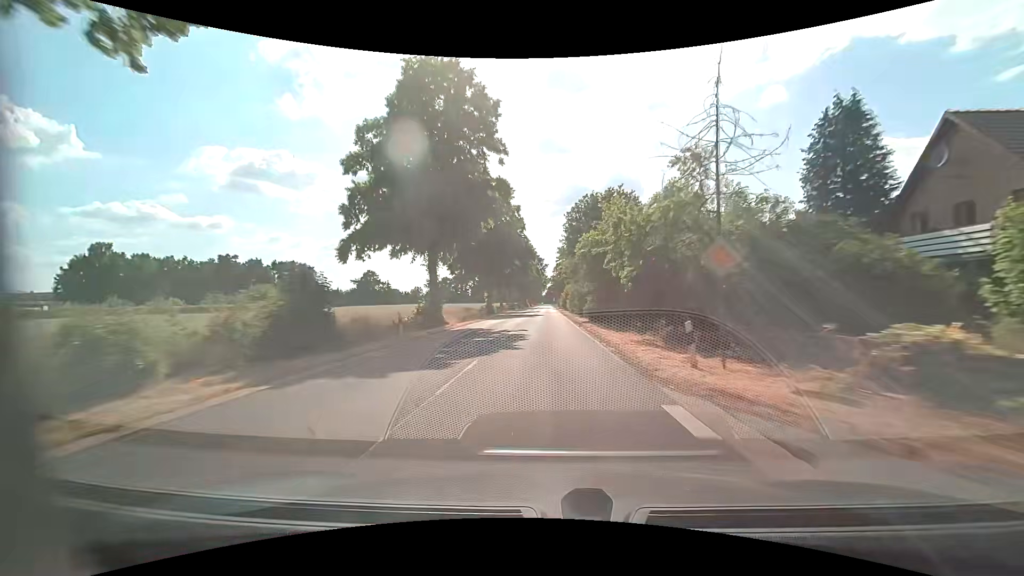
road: secondary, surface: asphalt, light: Day
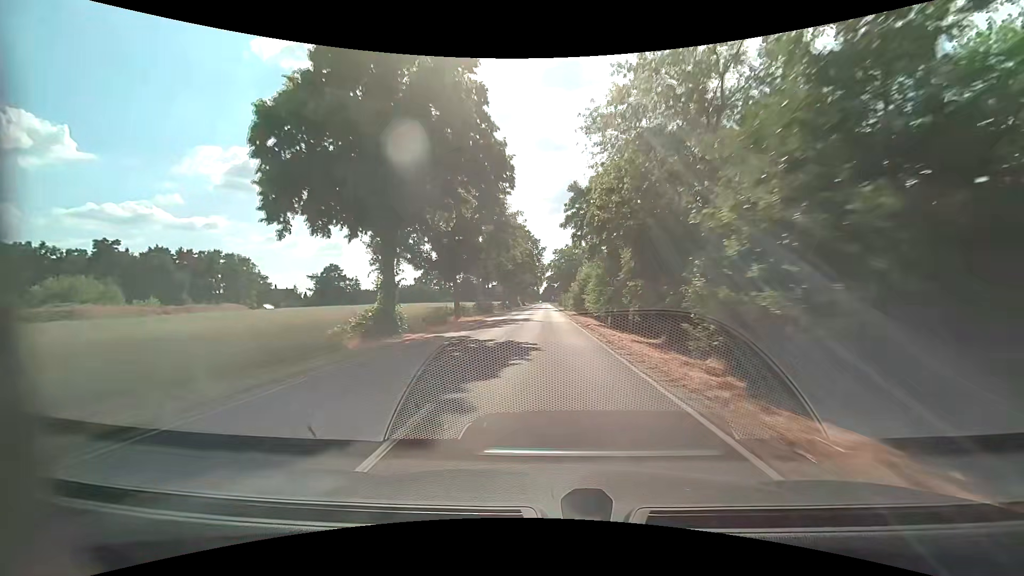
(+0.1, +40.1) m; 0°
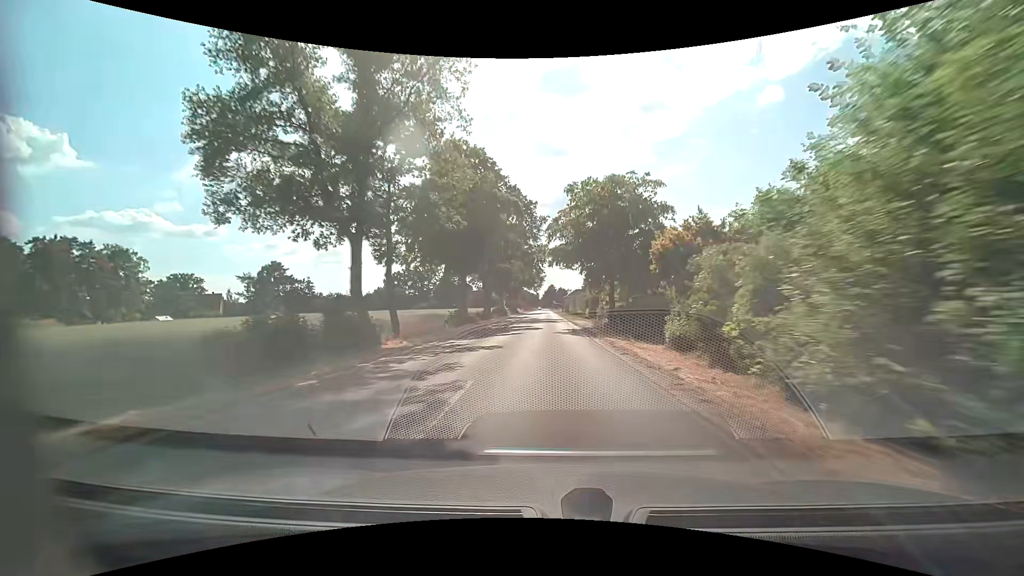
(0.0, +44.3) m; 0°
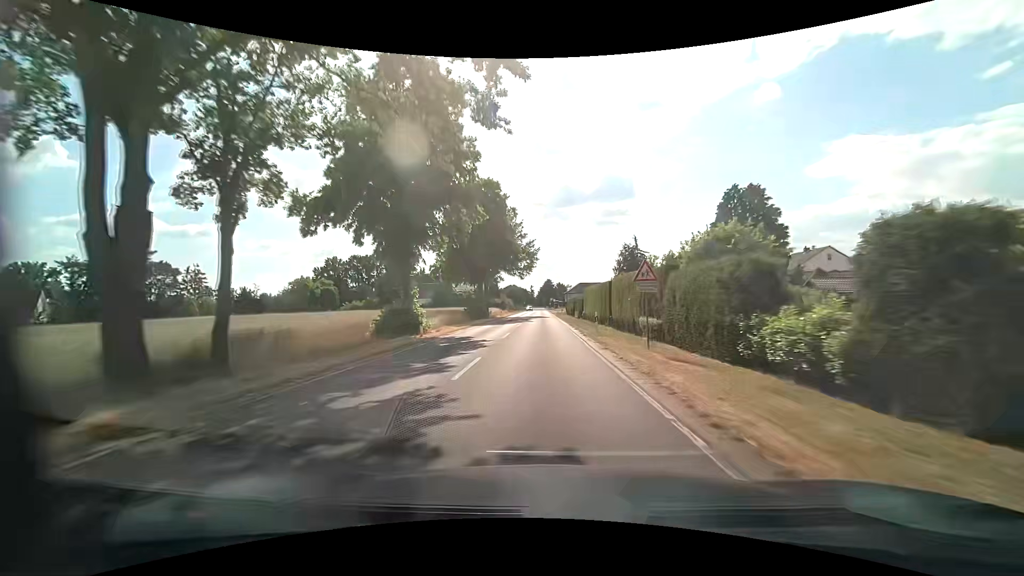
(+0.6, +54.8) m; +1°
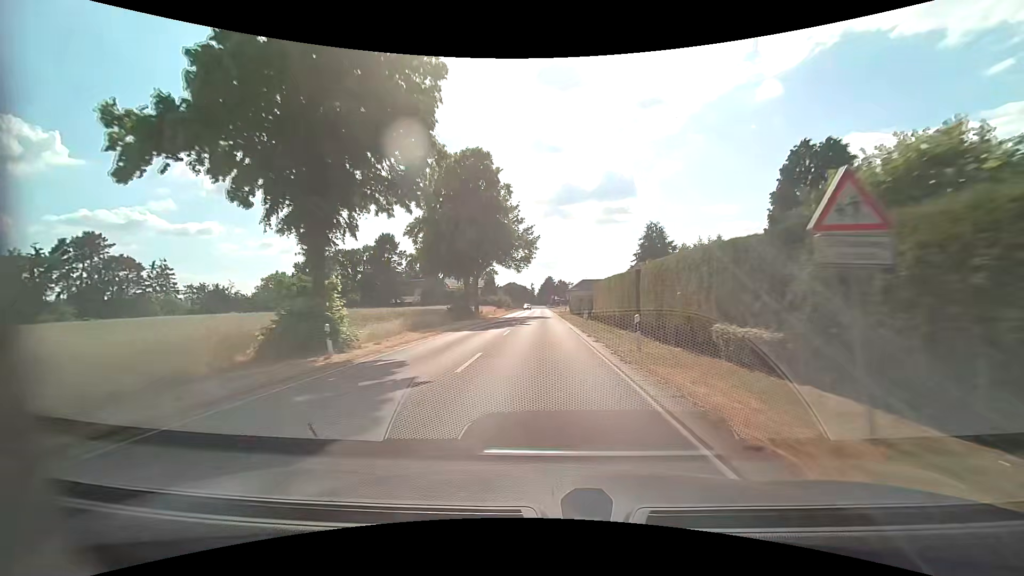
(0.0, +10.9) m; 0°
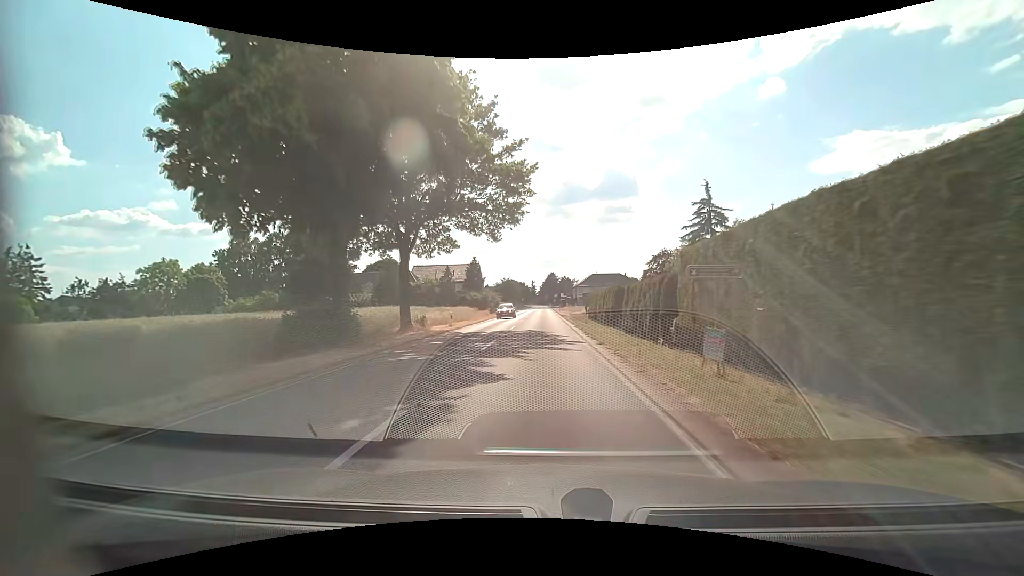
(-0.1, +30.5) m; -1°
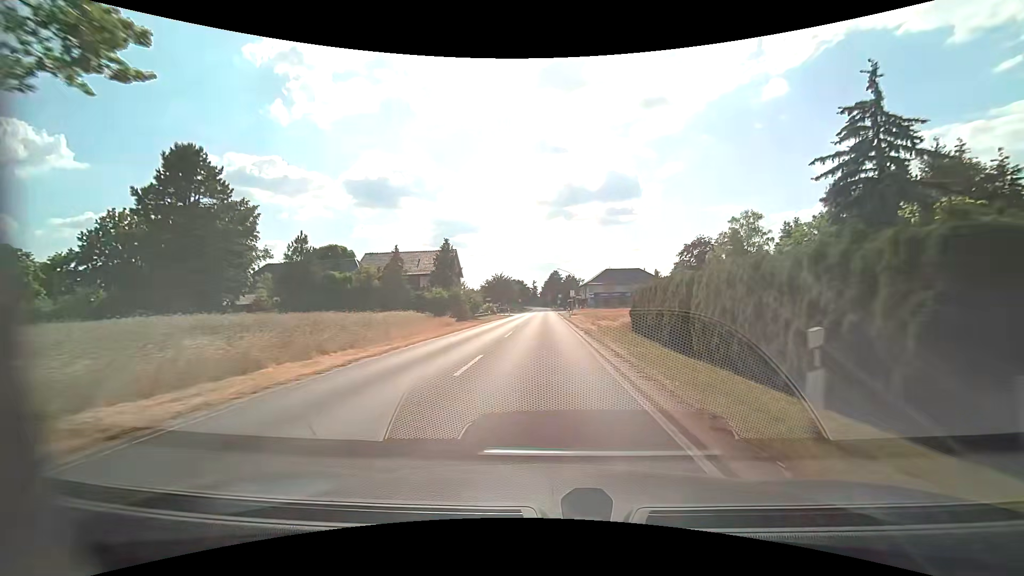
(+0.1, +27.9) m; 0°
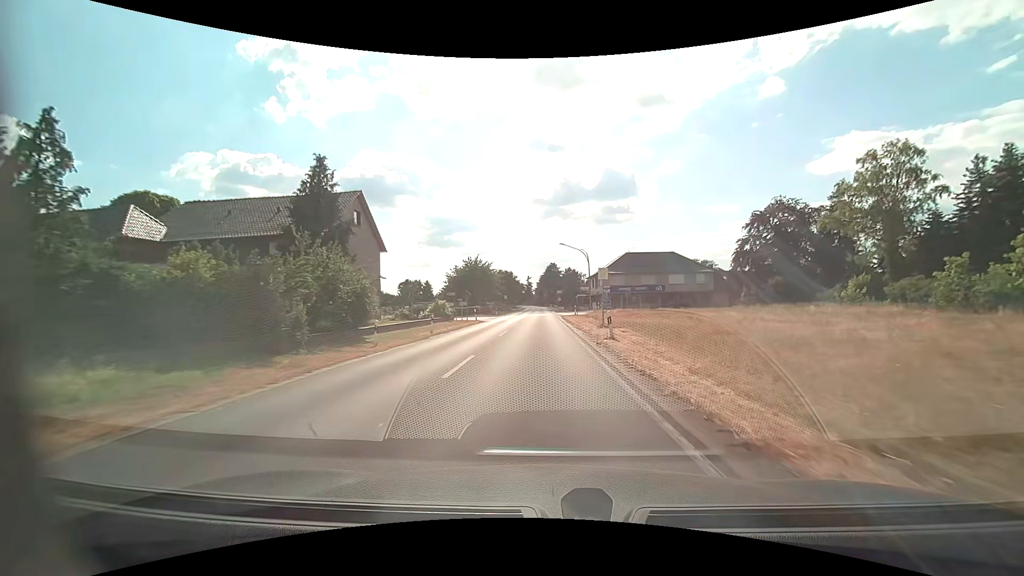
(0.0, +35.4) m; 0°
